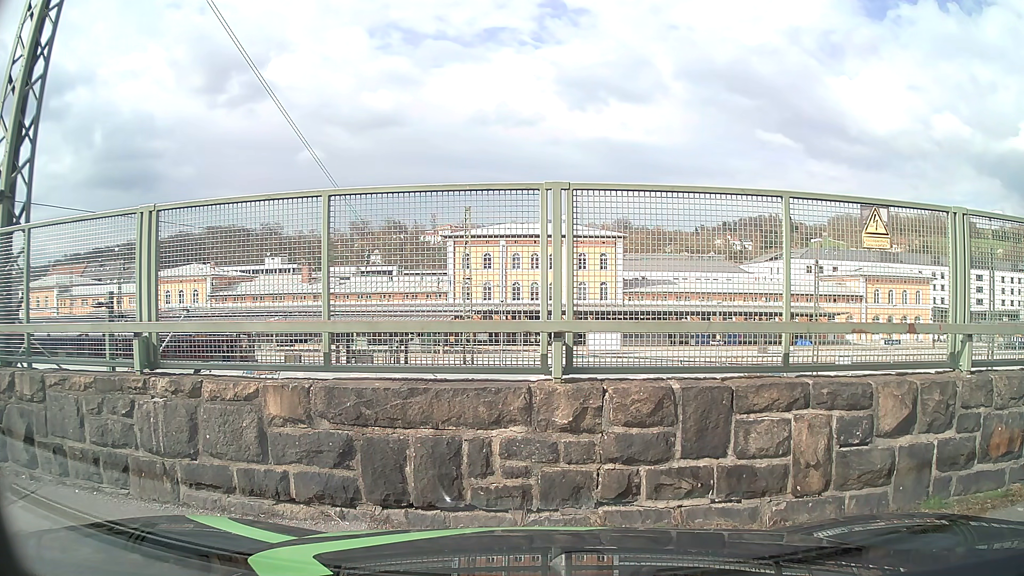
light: Day
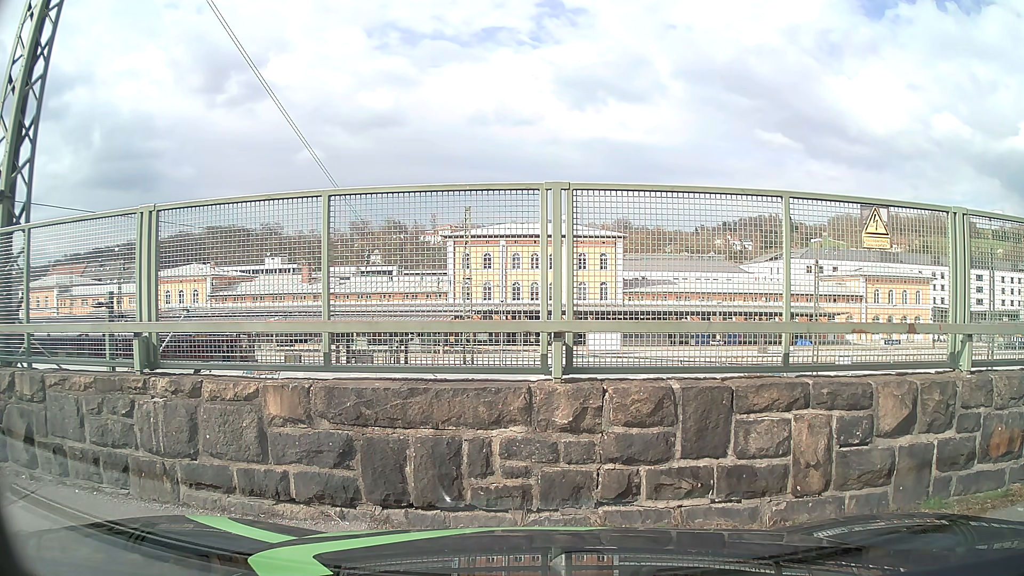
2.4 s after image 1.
(0.0, 0.0) m; 0°
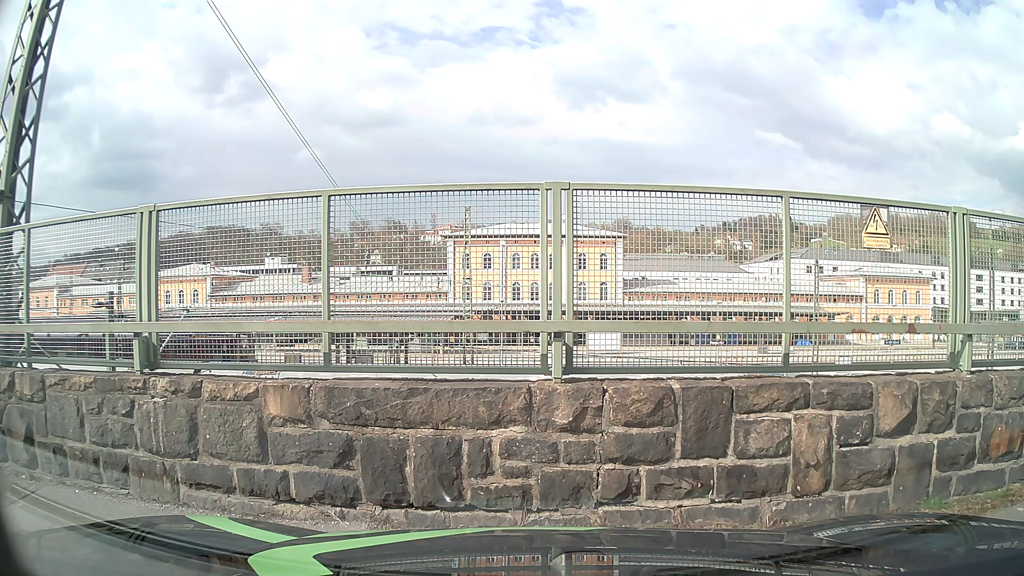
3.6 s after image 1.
(0.0, 0.0) m; 0°
